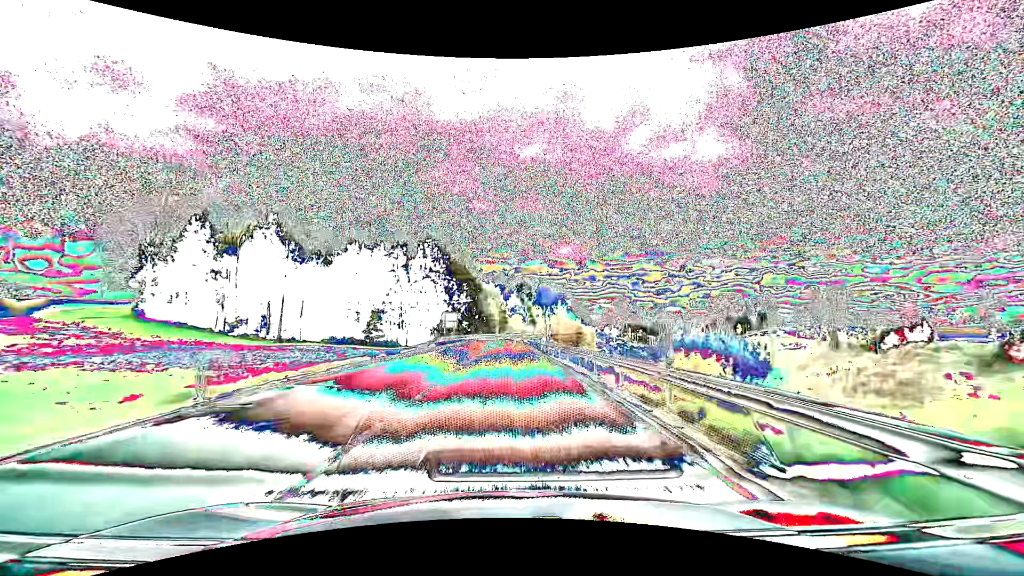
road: primary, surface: asphalt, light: Day
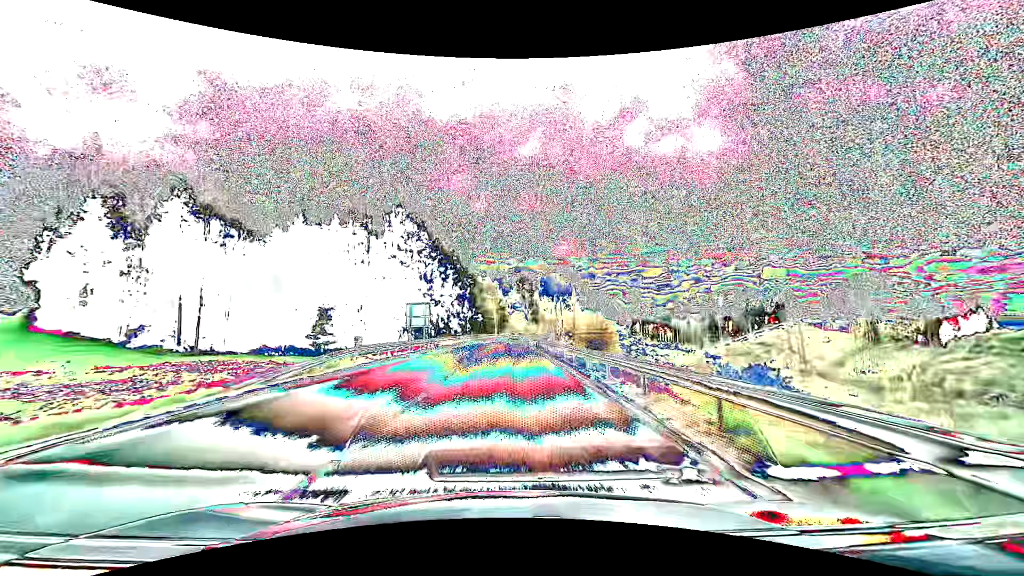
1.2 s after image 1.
(0.0, +26.4) m; 0°
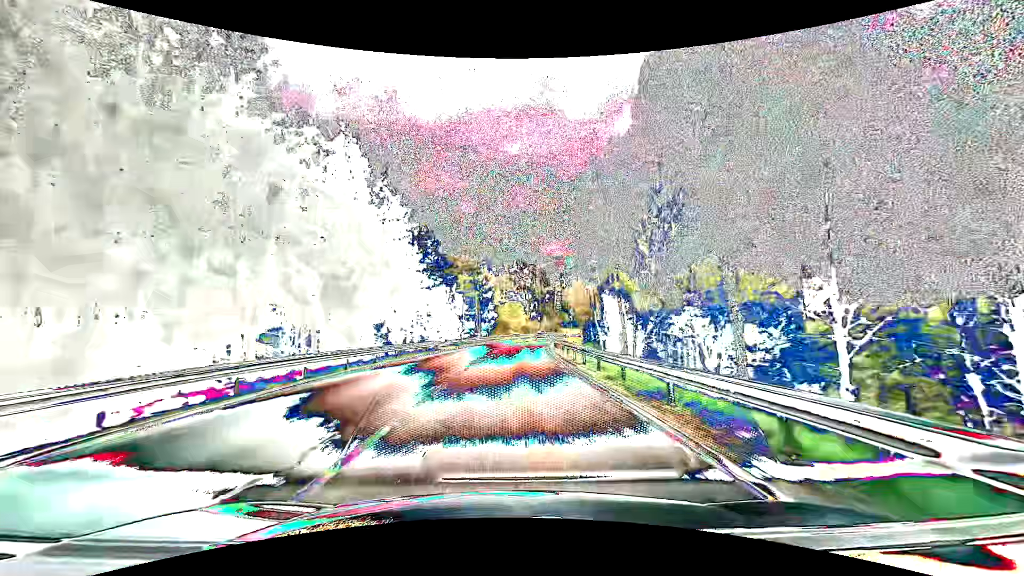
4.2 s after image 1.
(+0.2, +70.5) m; +1°
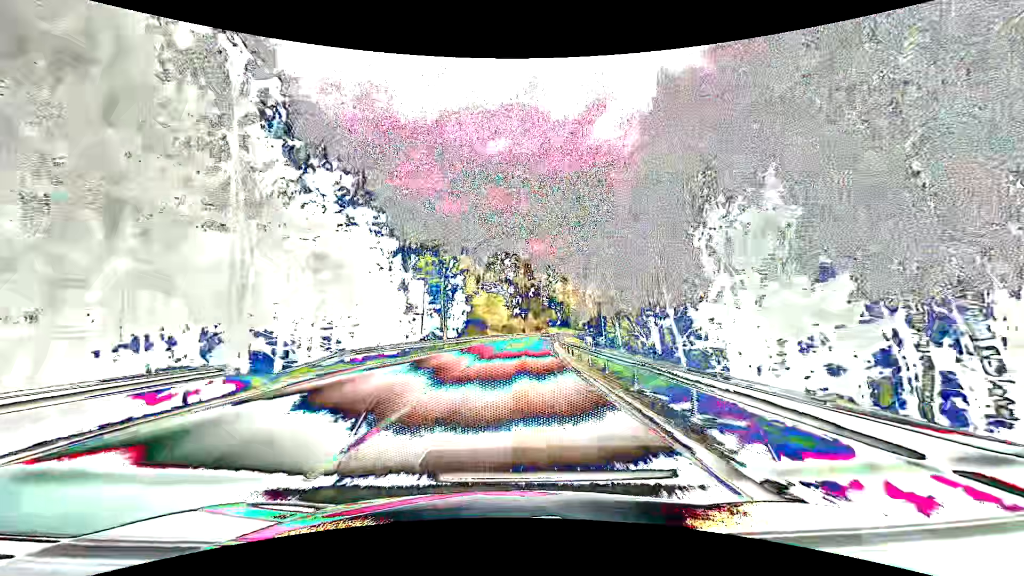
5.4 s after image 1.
(+0.5, +29.9) m; +2°
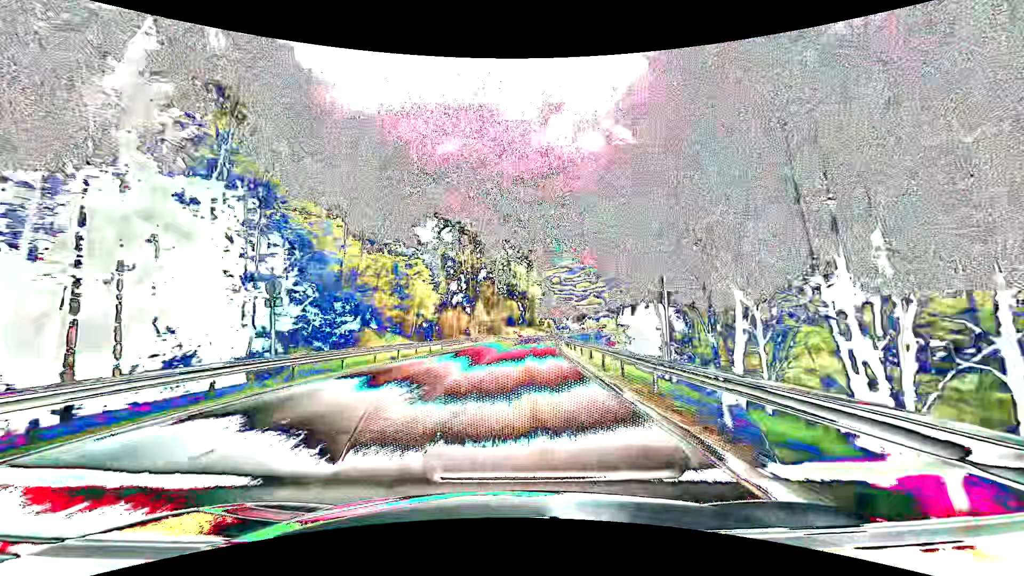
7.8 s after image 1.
(+2.6, +61.2) m; +5°
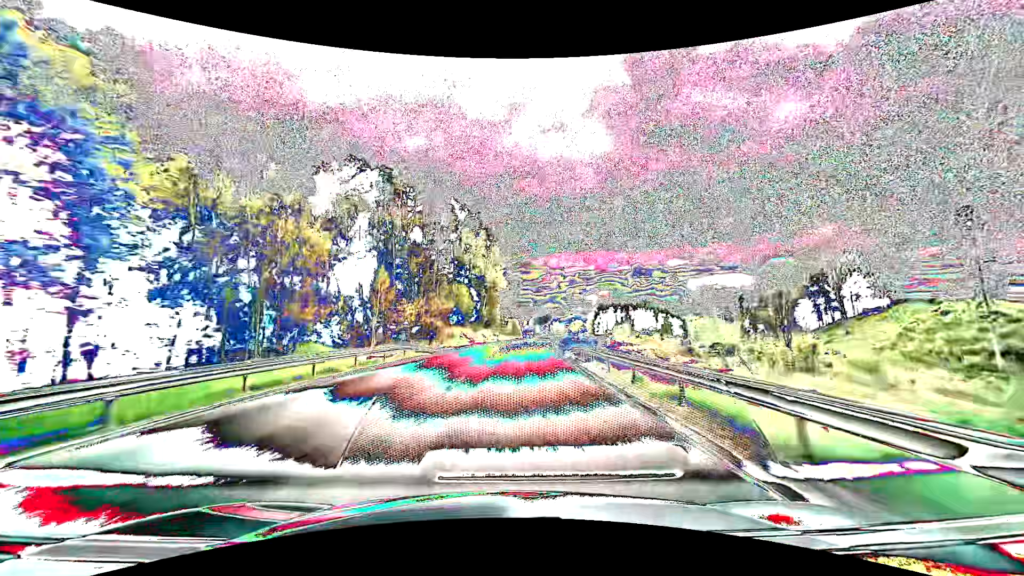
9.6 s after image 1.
(+1.9, +46.6) m; +5°
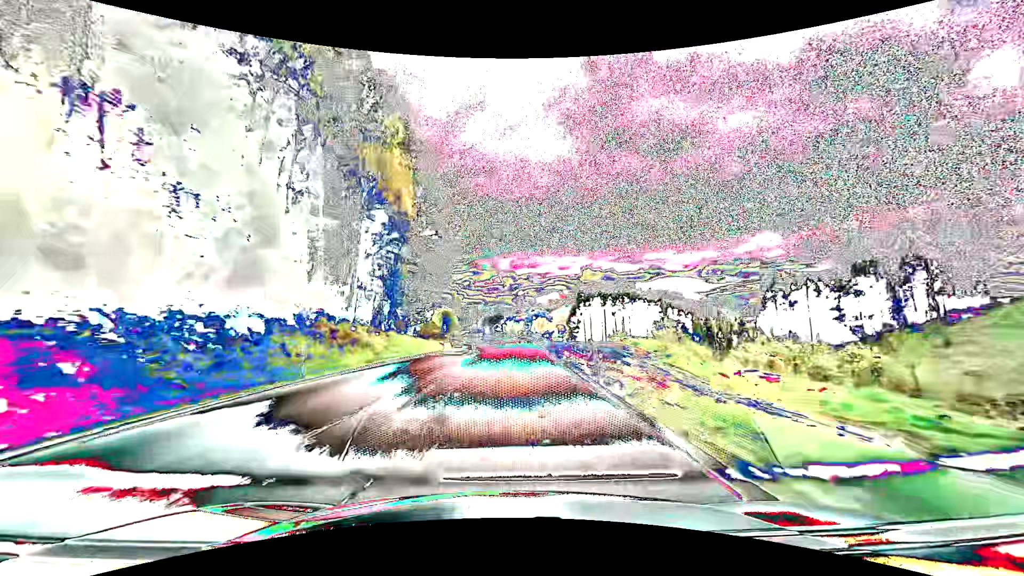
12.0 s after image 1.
(+3.4, +62.6) m; +6°
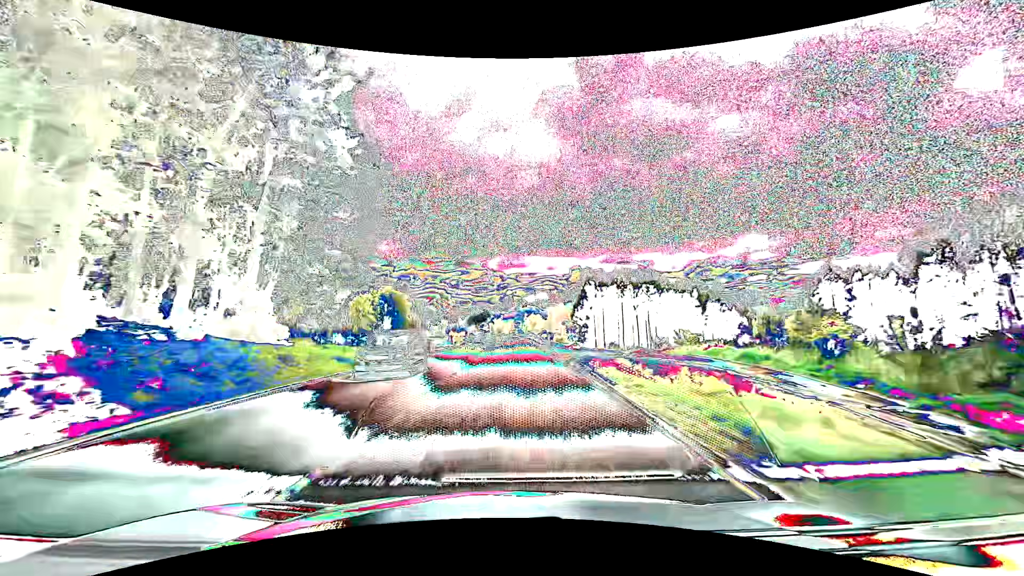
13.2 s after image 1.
(+0.3, +31.5) m; +1°
(0, +10) (0, +20) (0, +30) (0, +40) (0, +50) (0, +60) (0, +70) (0, +80) (0, +90) (0, +100) m
